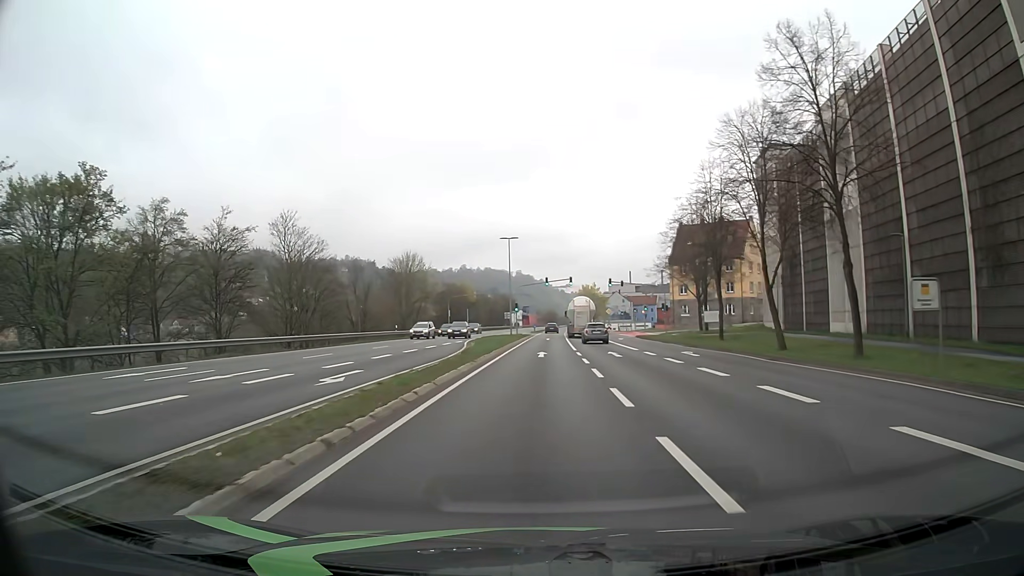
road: primary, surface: asphalt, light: Day
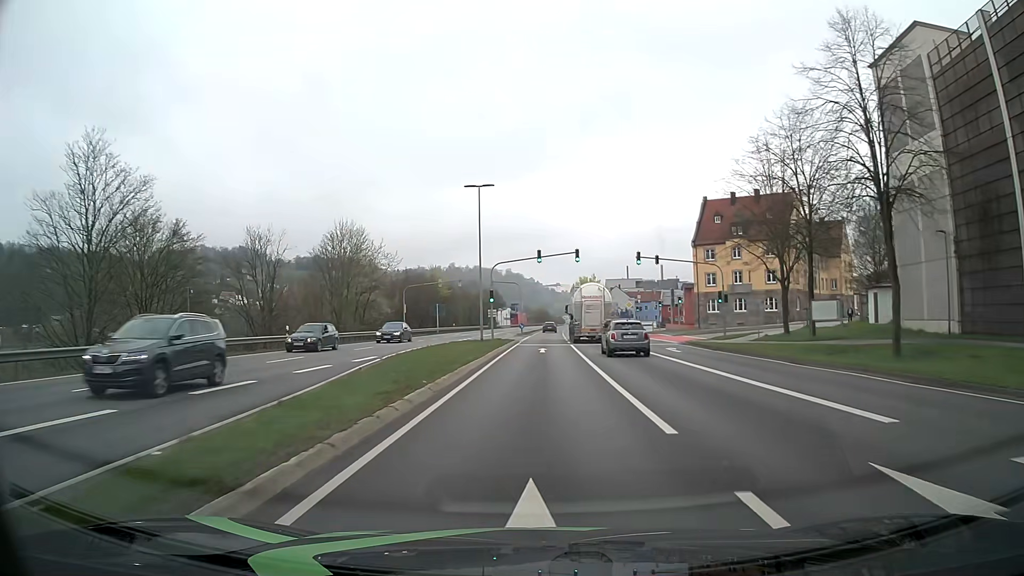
(+0.1, +26.5) m; 0°
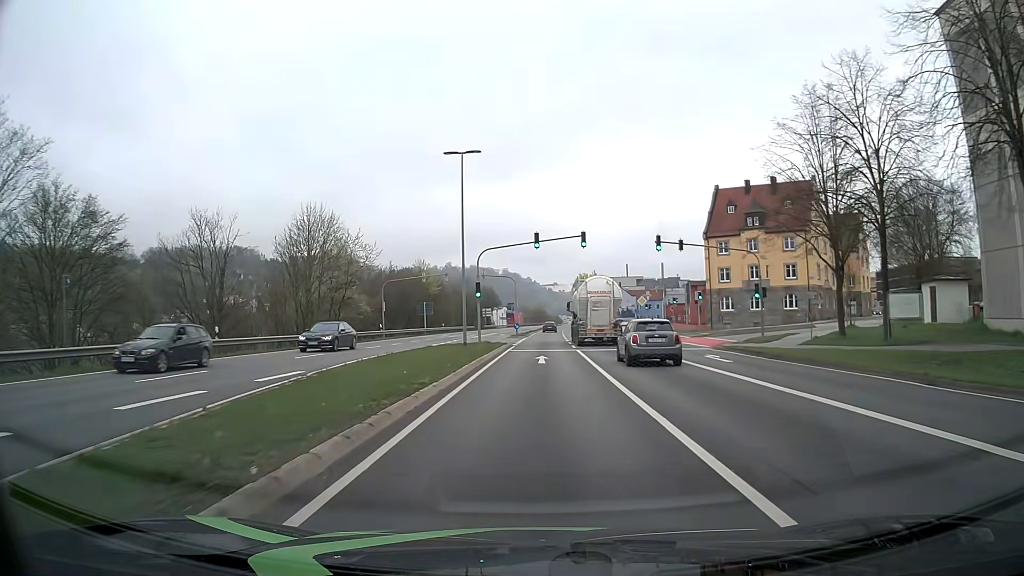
(+0.1, +8.7) m; +1°
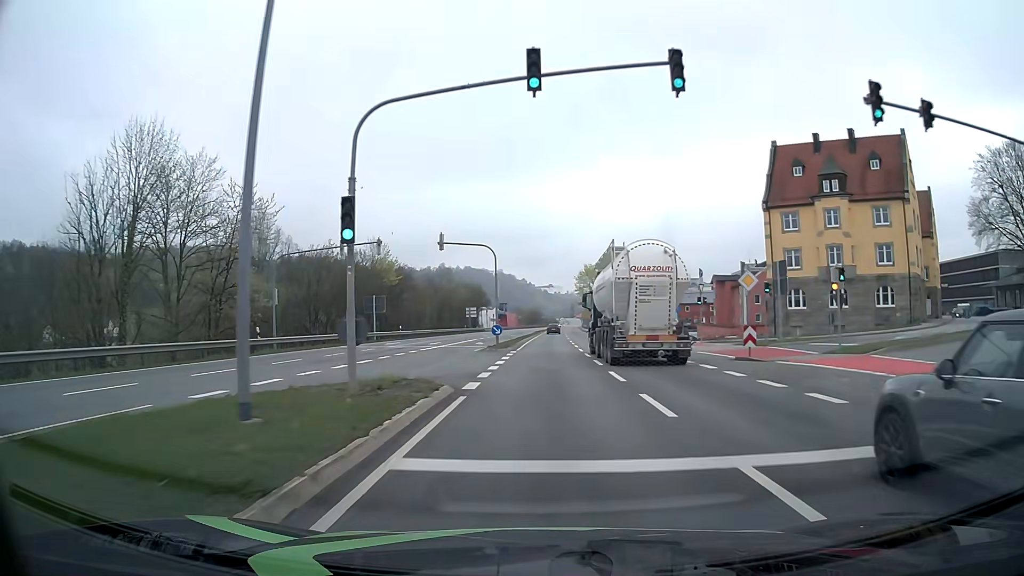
(0.0, +26.2) m; 0°
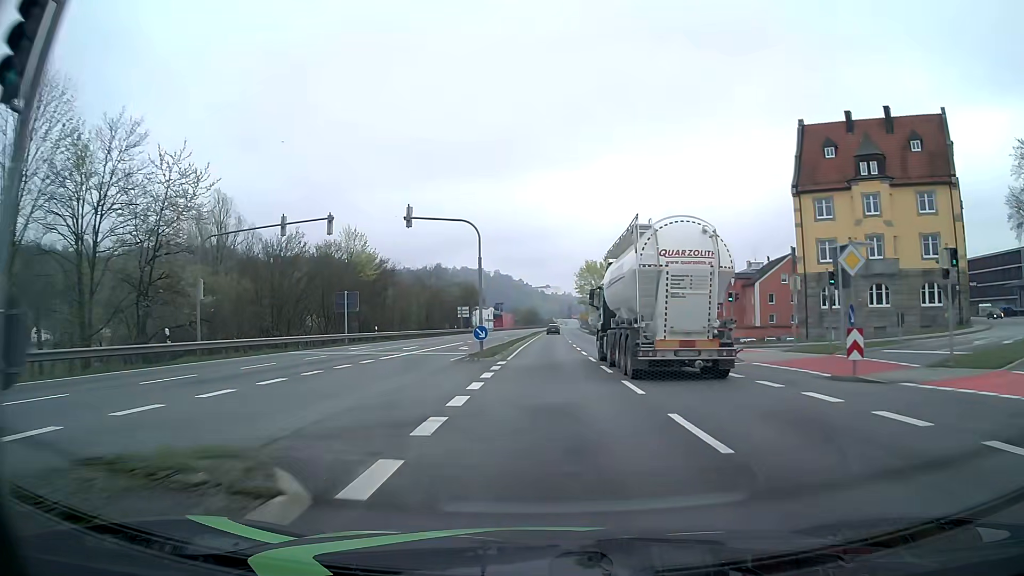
(+0.1, +8.8) m; 0°
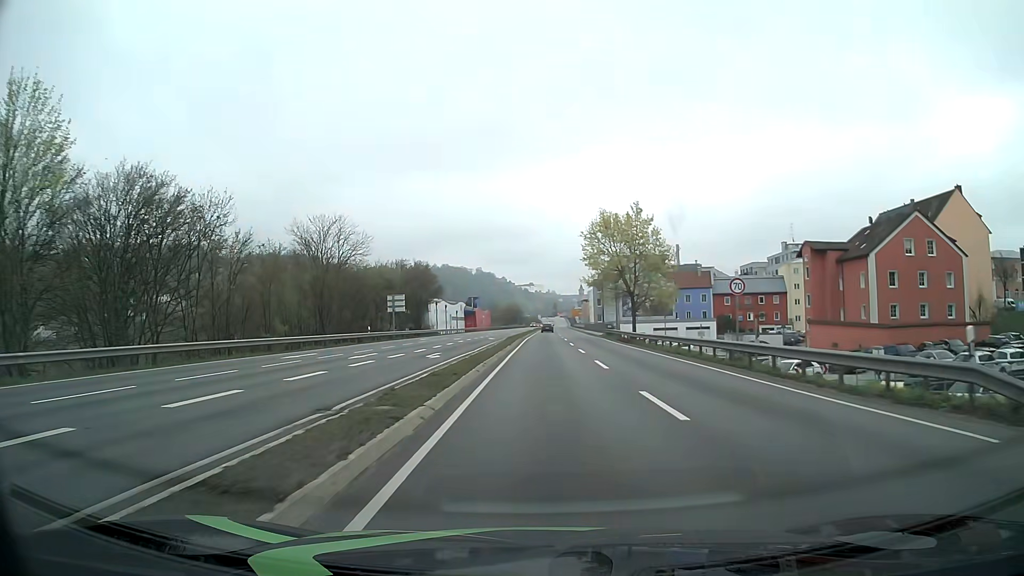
(+1.0, +44.8) m; +2°
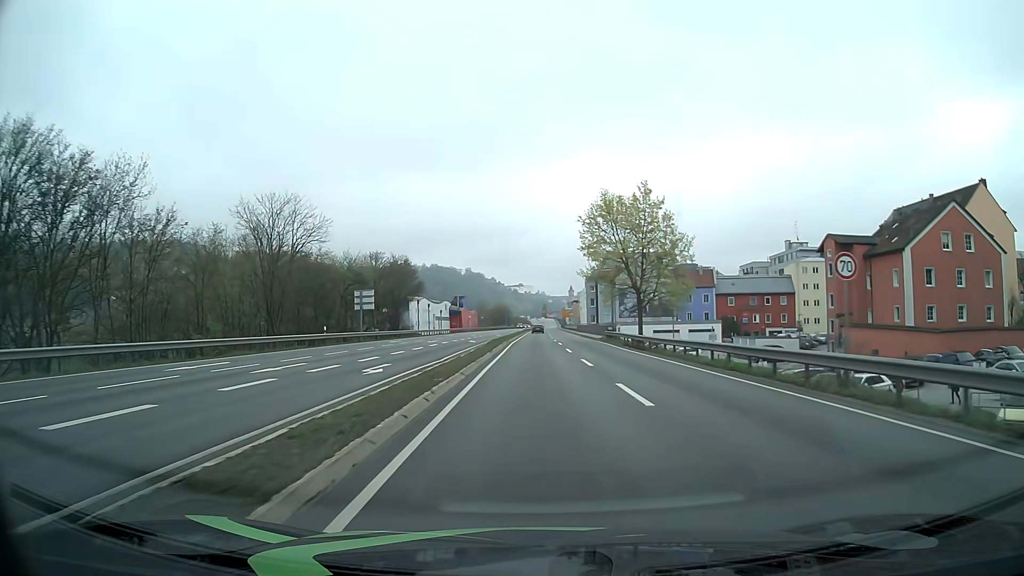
(+0.1, +9.3) m; +1°
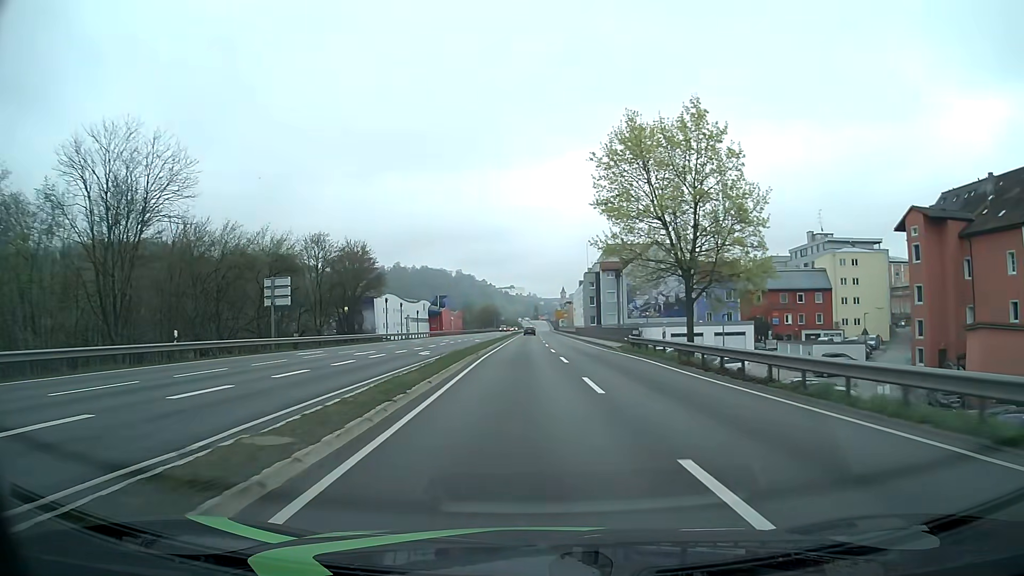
(+0.3, +19.4) m; +1°
(0, +10) (0, +20) (0, +30) (0, +40) (0, +50) (-1, +60) (-1, +70) (-1, +80) (-1, +90) (-1, +100) m
